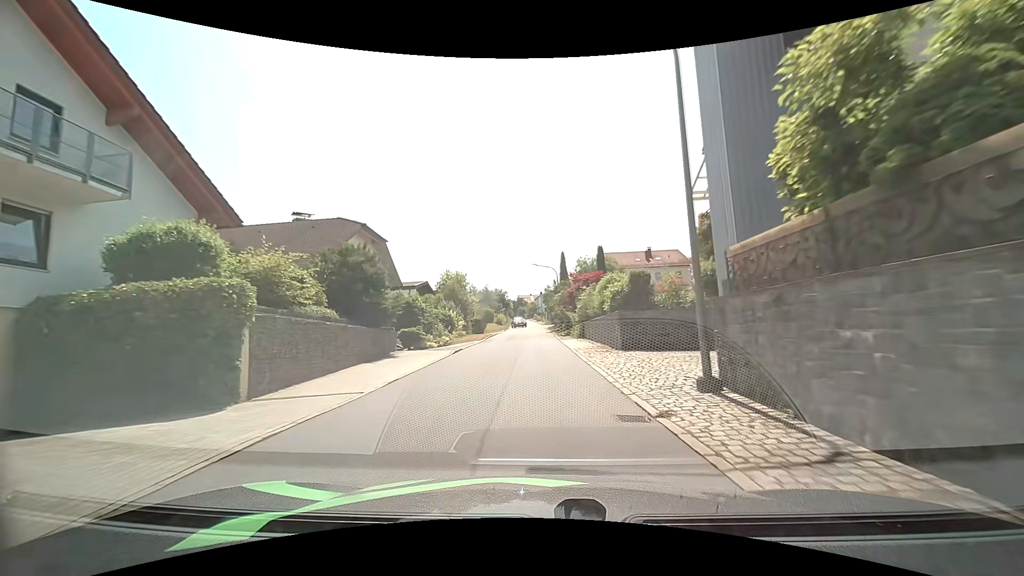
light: Day
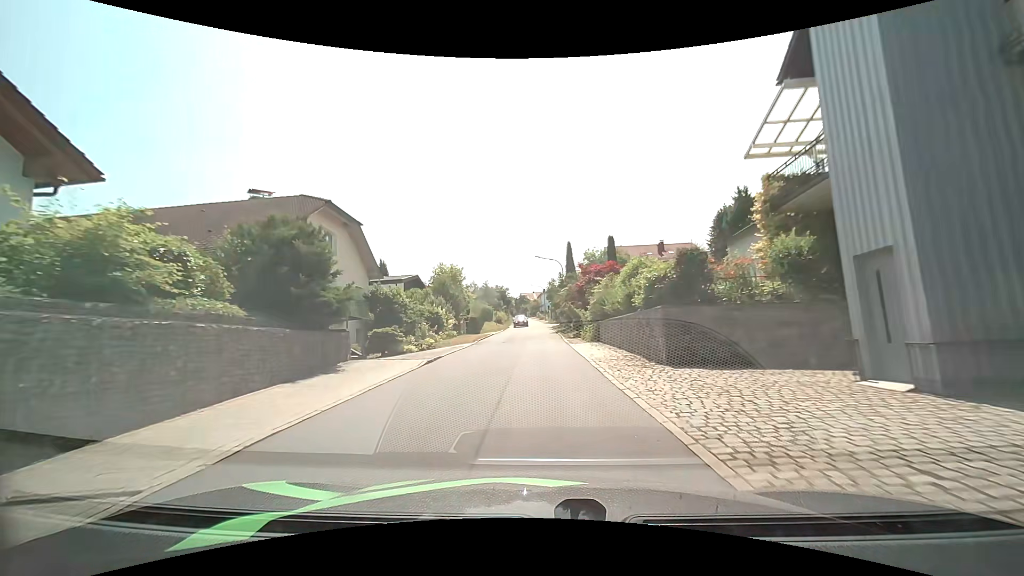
(0.0, +6.1) m; -1°
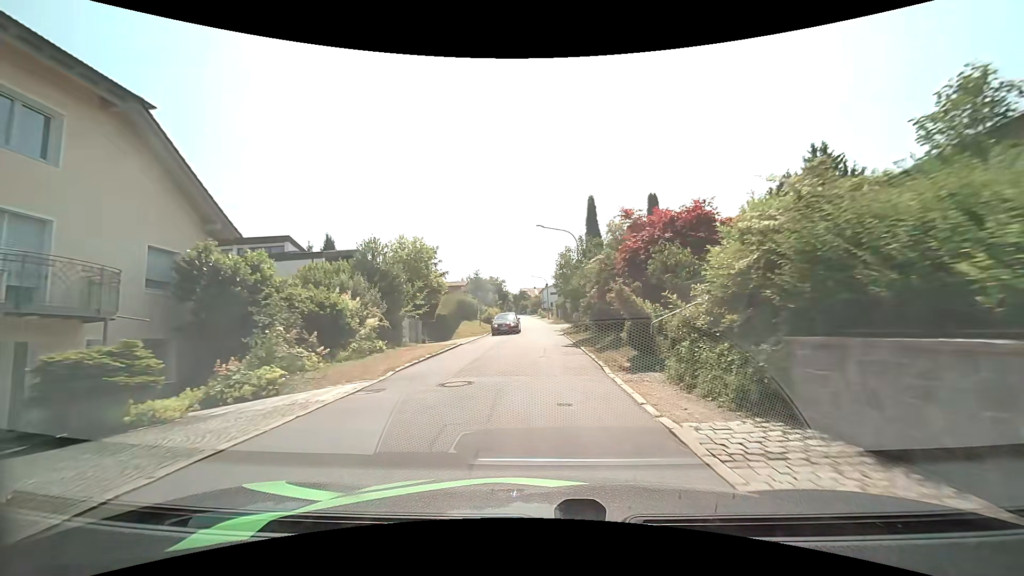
(-0.1, +17.5) m; 0°
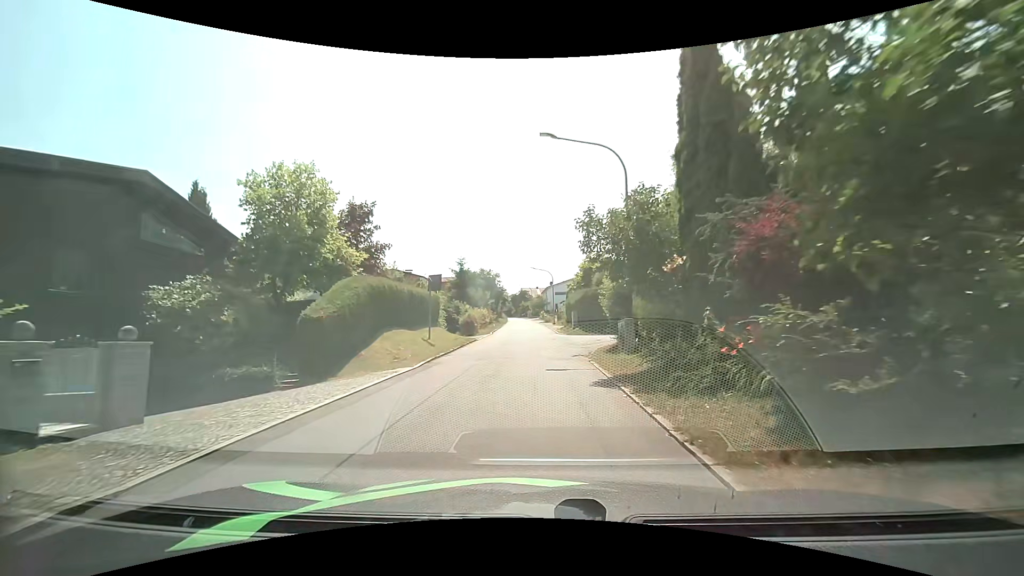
(-0.1, +19.1) m; 0°
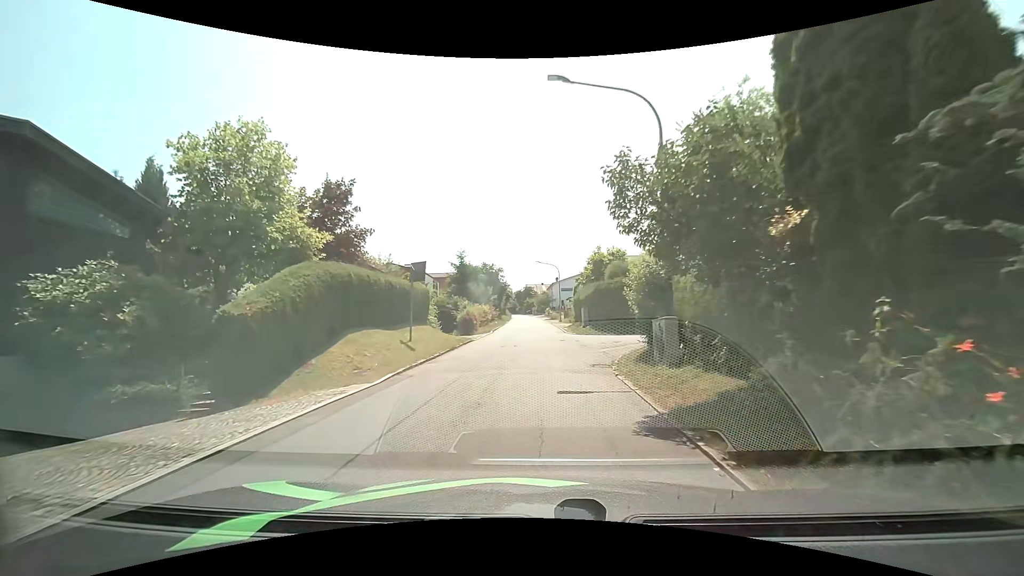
(0.0, +4.0) m; -1°
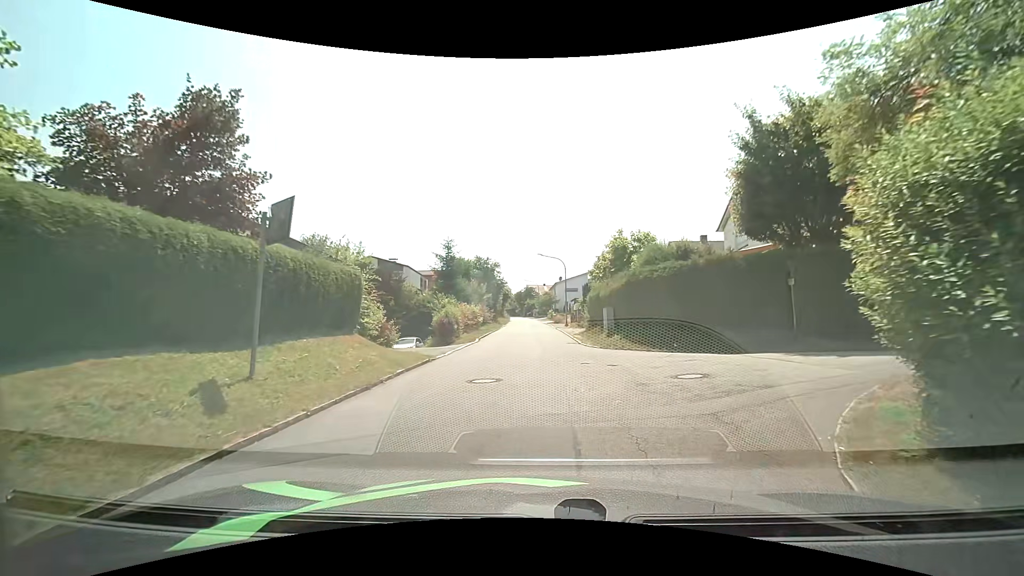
(-0.1, +9.7) m; -2°
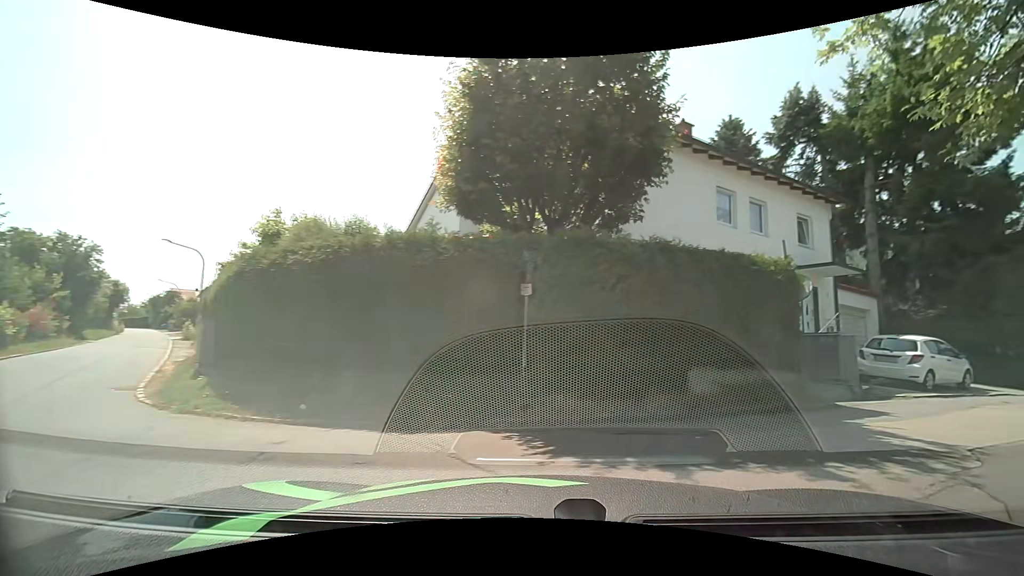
(+1.8, +8.8) m; +33°
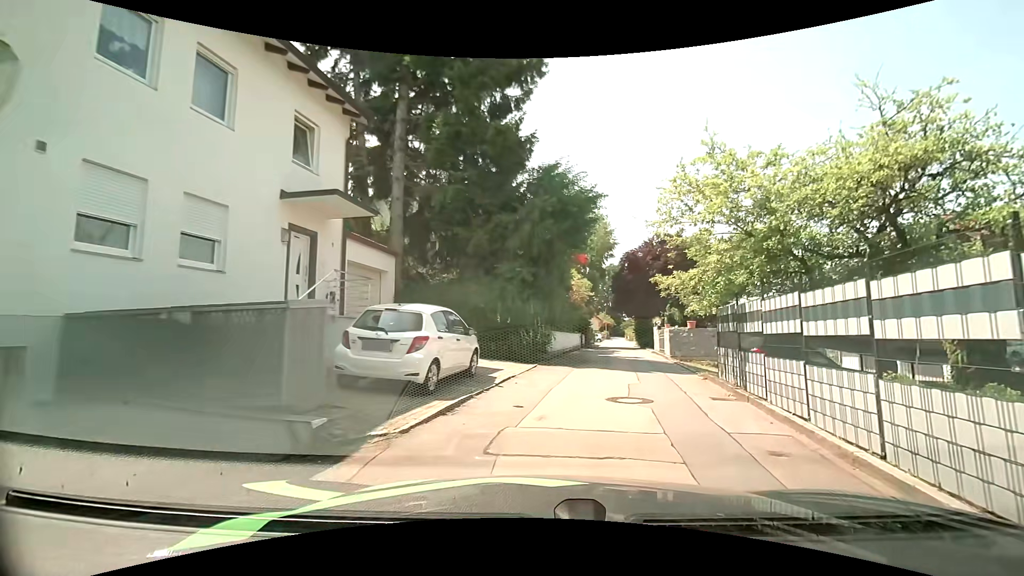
(+4.6, +7.9) m; +52°
